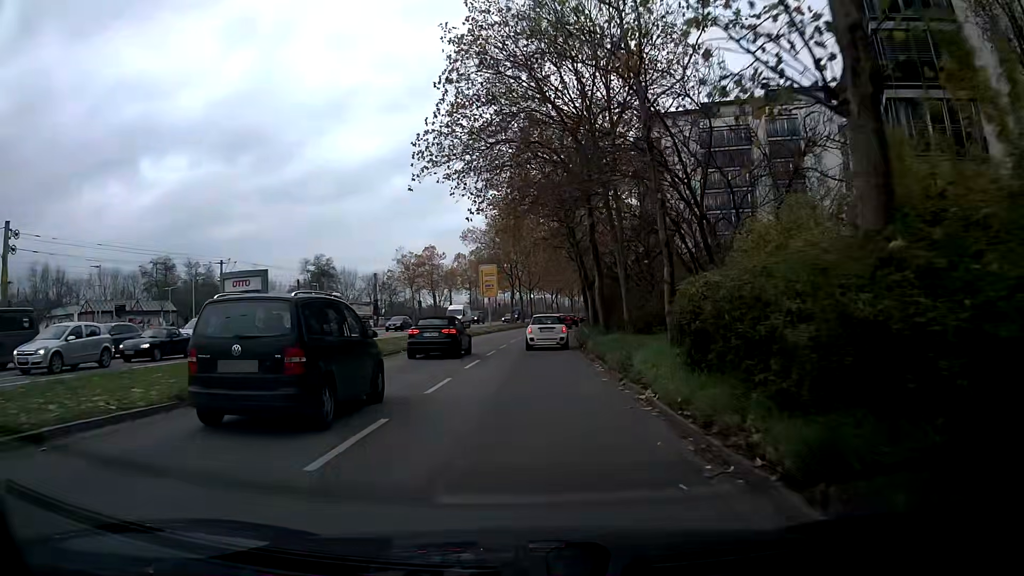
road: secondary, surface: asphalt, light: Day
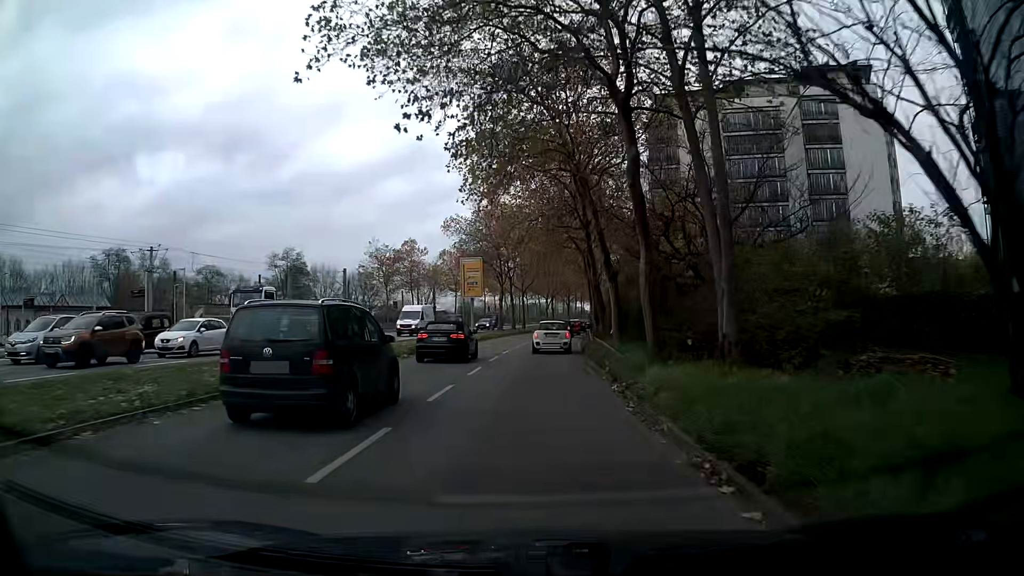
(+0.1, +12.3) m; +1°
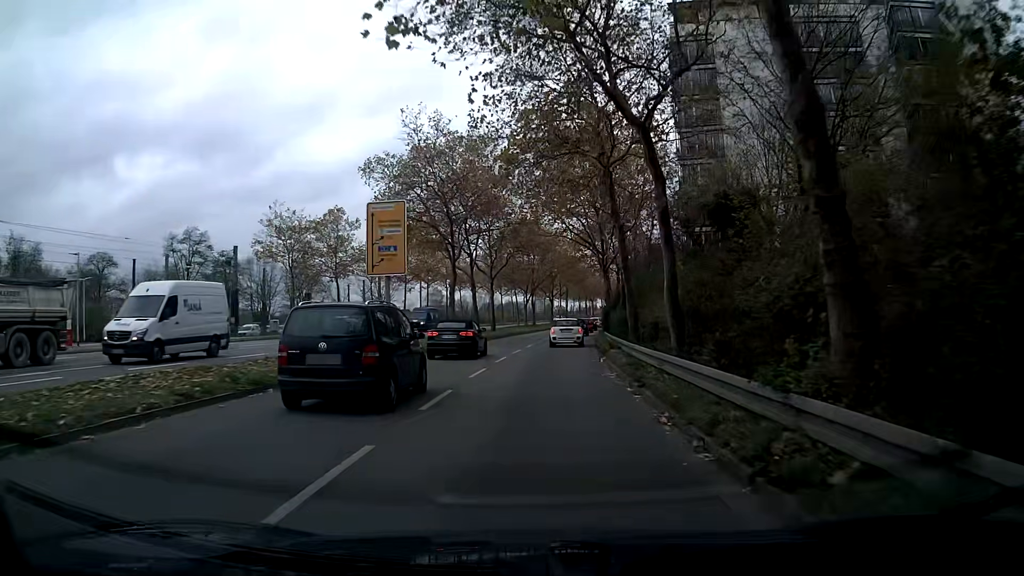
(+0.4, +25.4) m; +2°
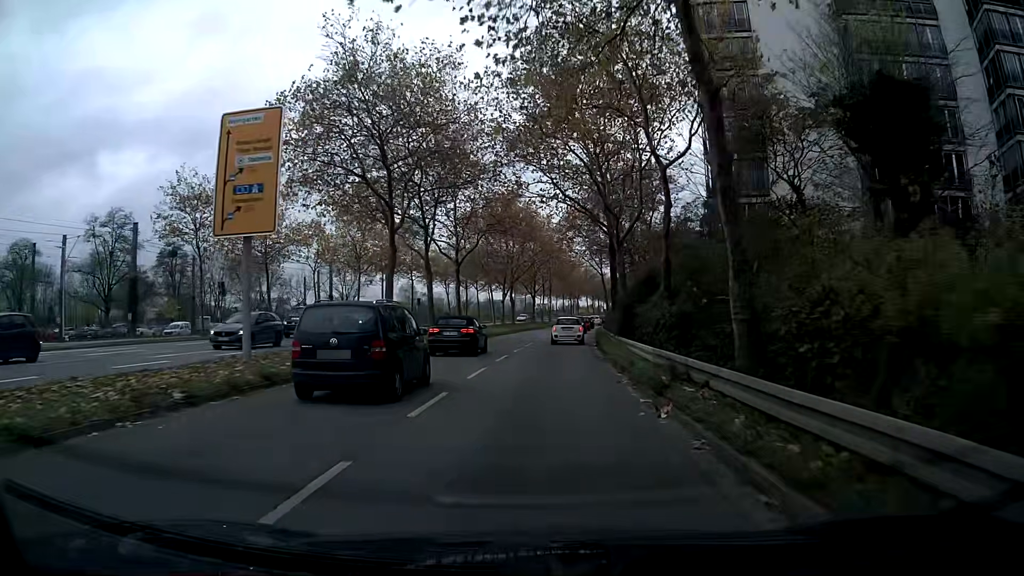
(+0.2, +13.0) m; +2°
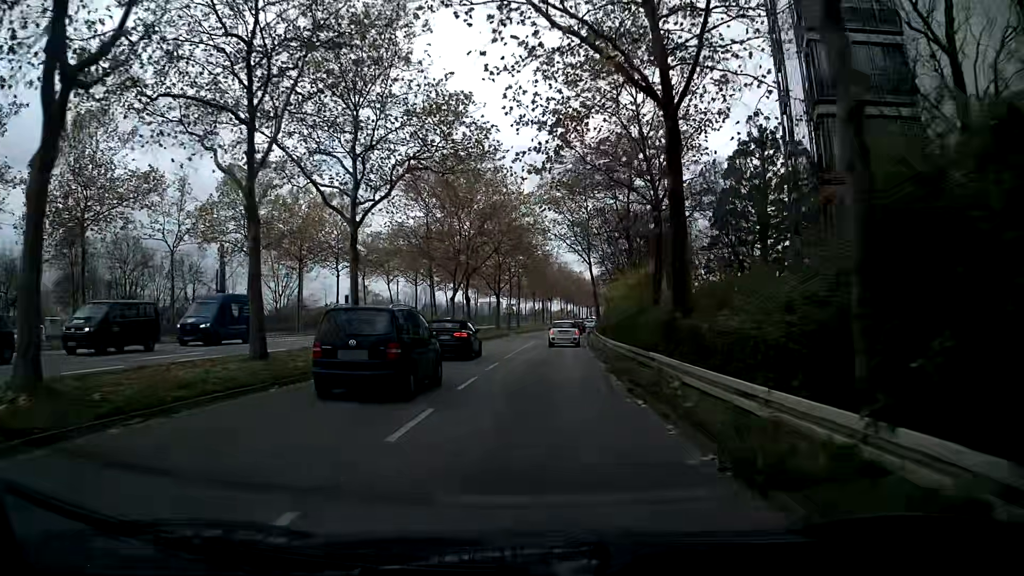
(+0.5, +19.7) m; +3°
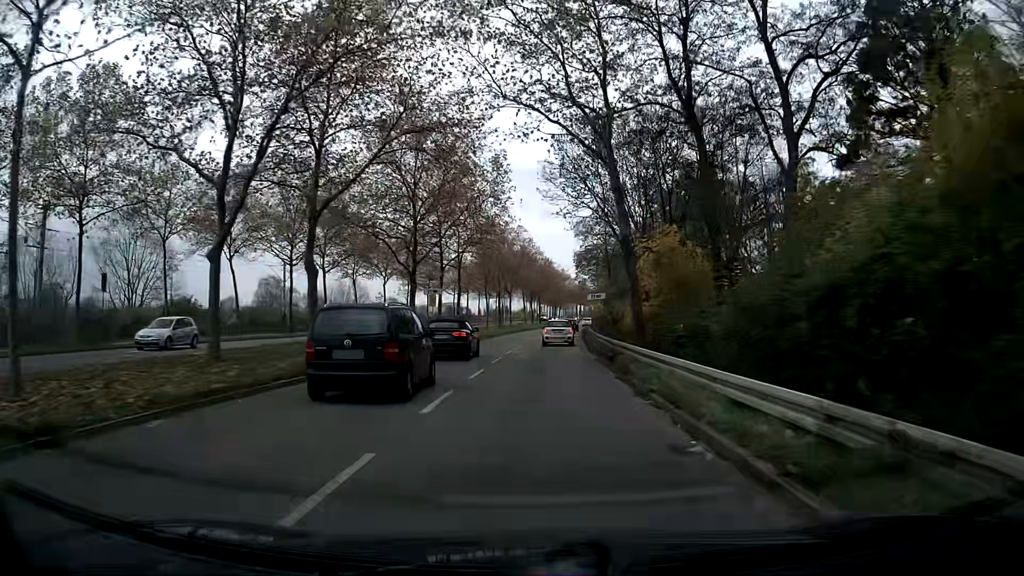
(+1.3, +33.9) m; +3°
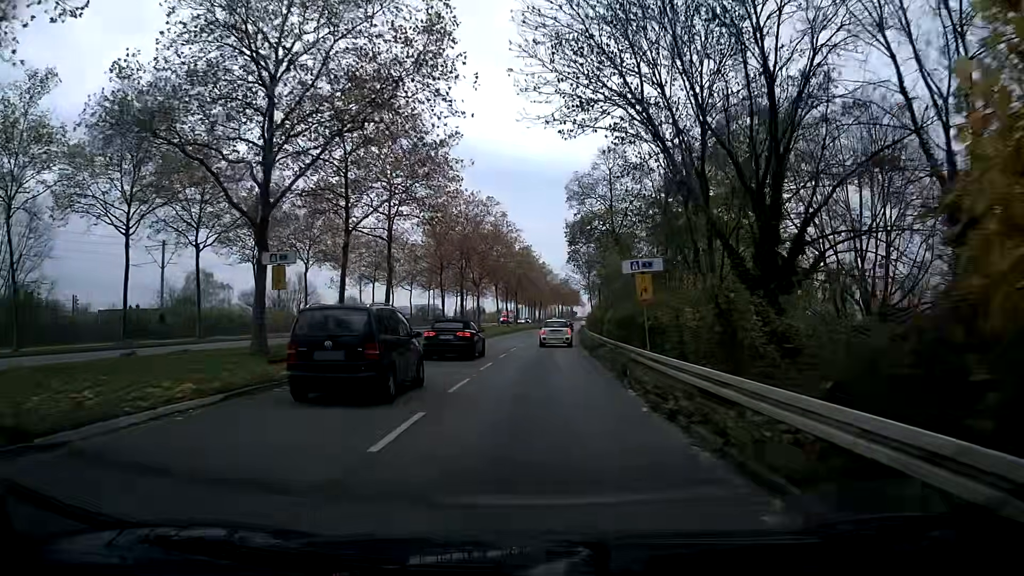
(+0.5, +21.0) m; +2°
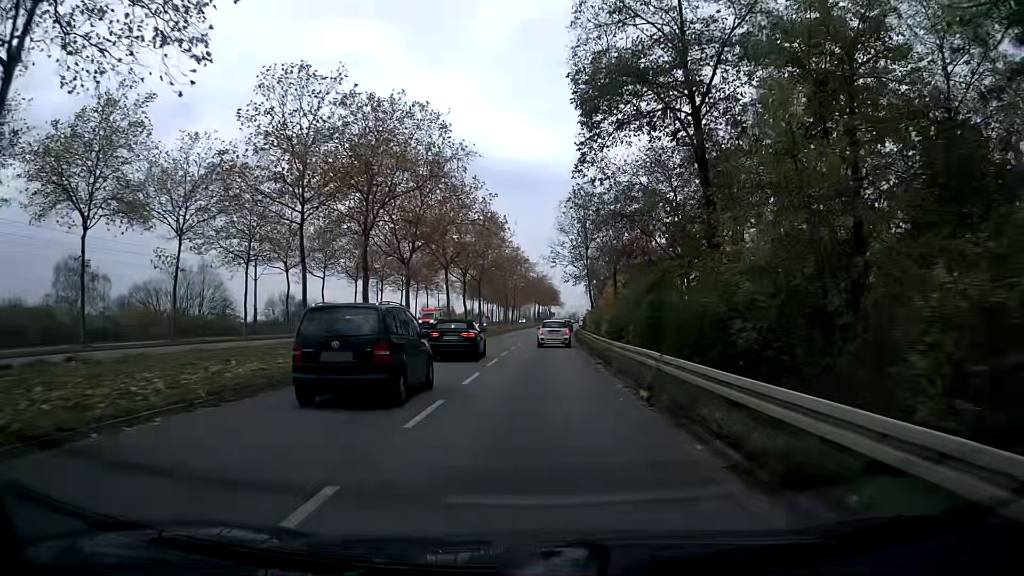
(+0.3, +28.6) m; +1°
(0, +10) (0, +20) (+1, +30) (+1, +40) (+1, +50) (+2, +60) (+3, +70) (+3, +80) (+4, +90) (+5, +100) m
